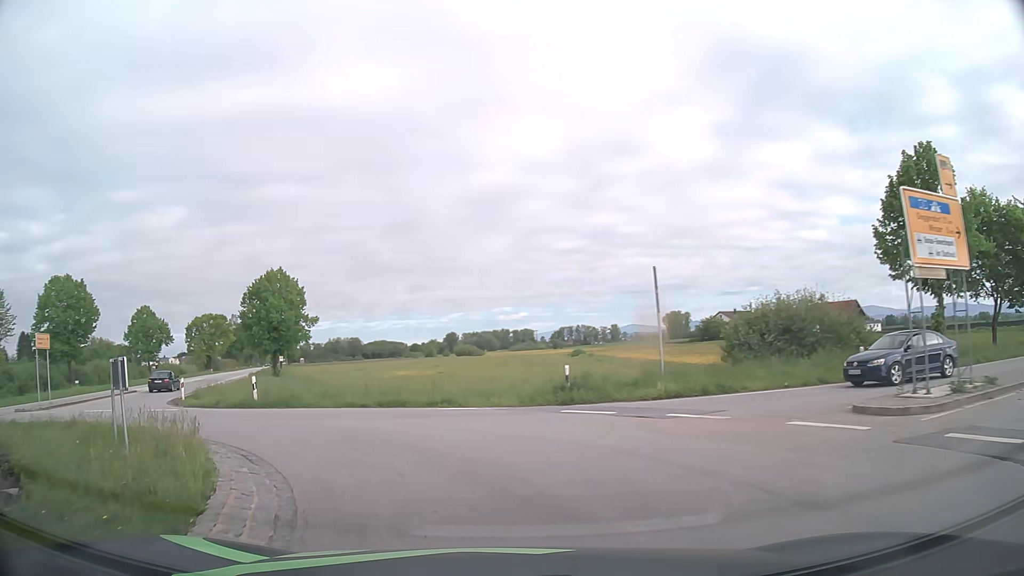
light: Day
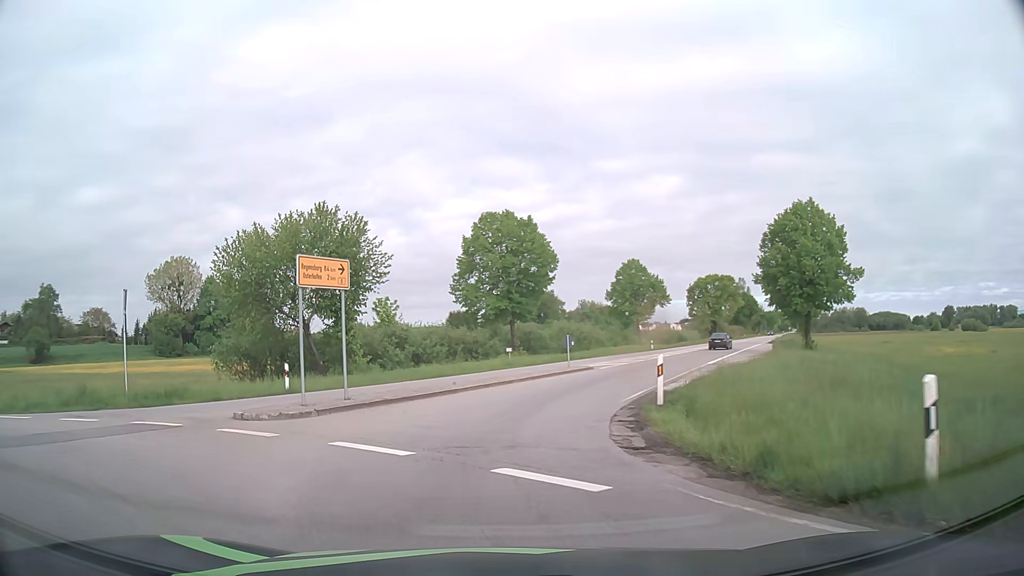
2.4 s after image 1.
(-7.3, +17.2) m; -44°
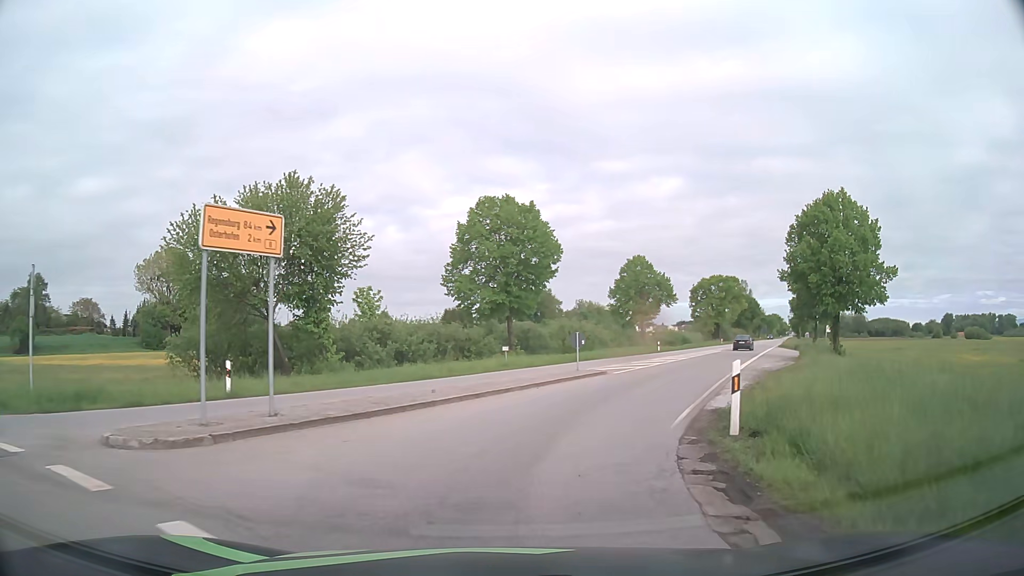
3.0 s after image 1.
(-0.2, +5.1) m; -1°
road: primary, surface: asphalt
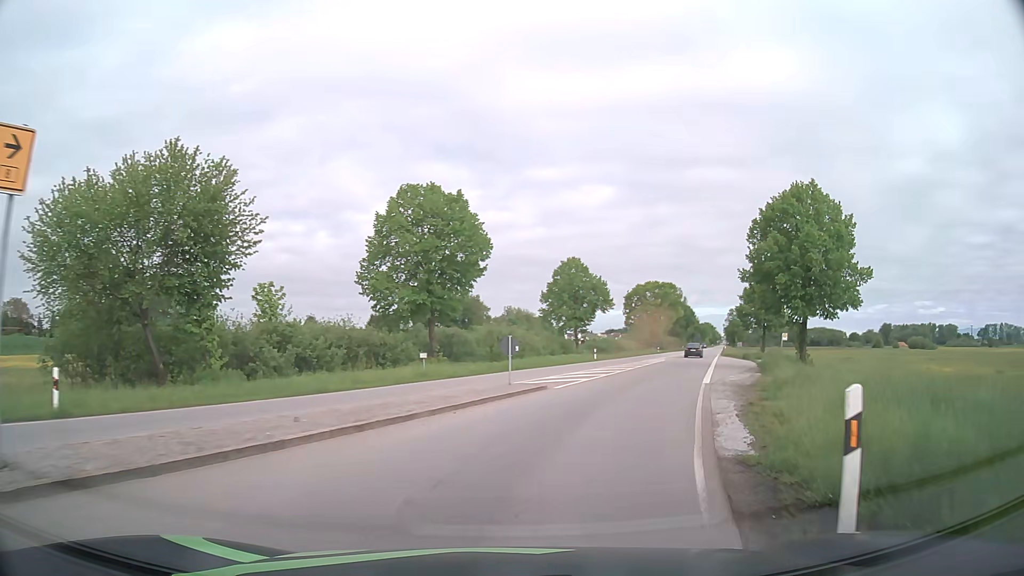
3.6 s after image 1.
(+0.3, +5.4) m; +6°
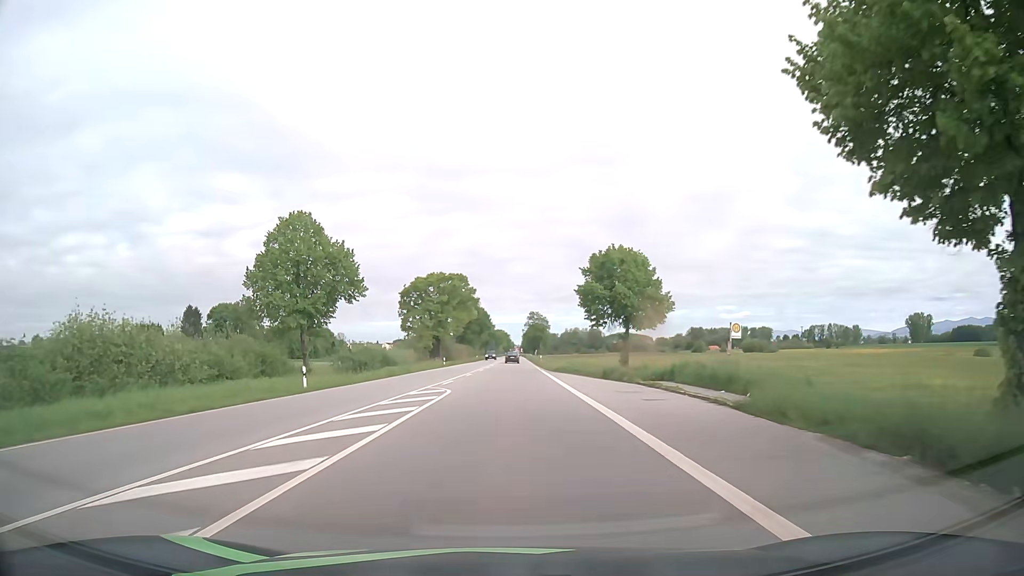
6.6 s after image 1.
(+7.6, +31.8) m; +19°
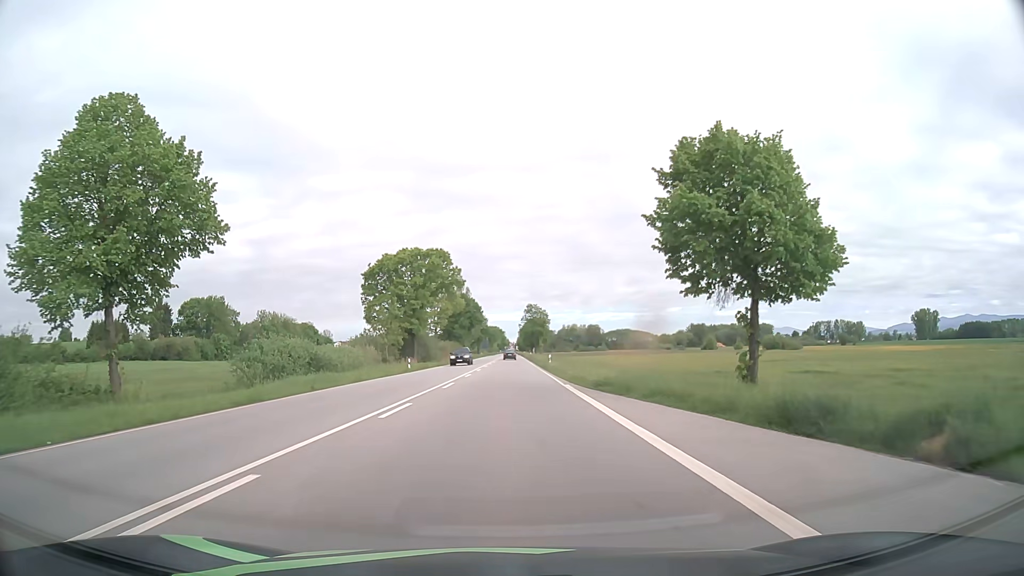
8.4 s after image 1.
(+0.1, +24.6) m; 0°
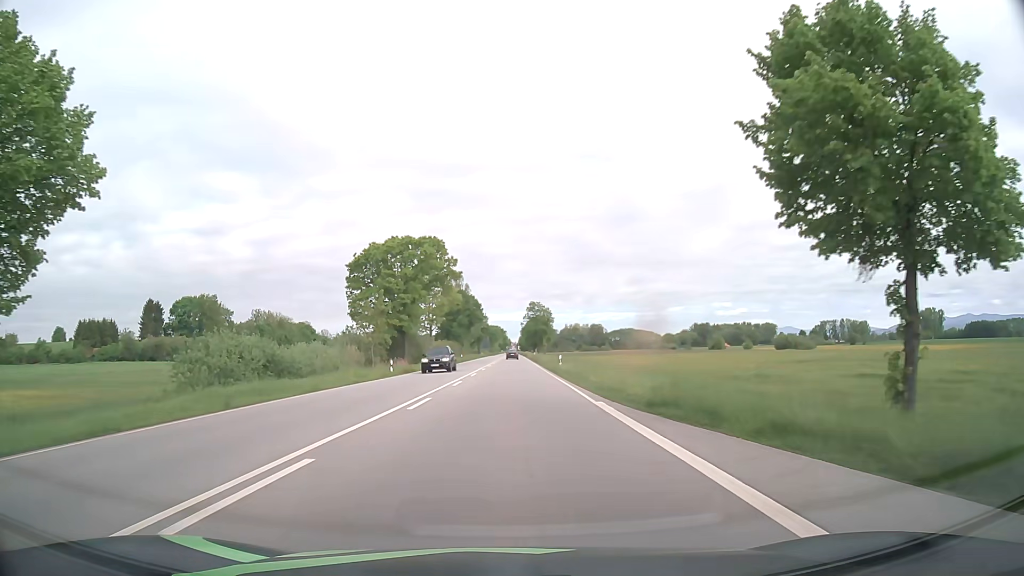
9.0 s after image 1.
(0.0, +9.0) m; 0°
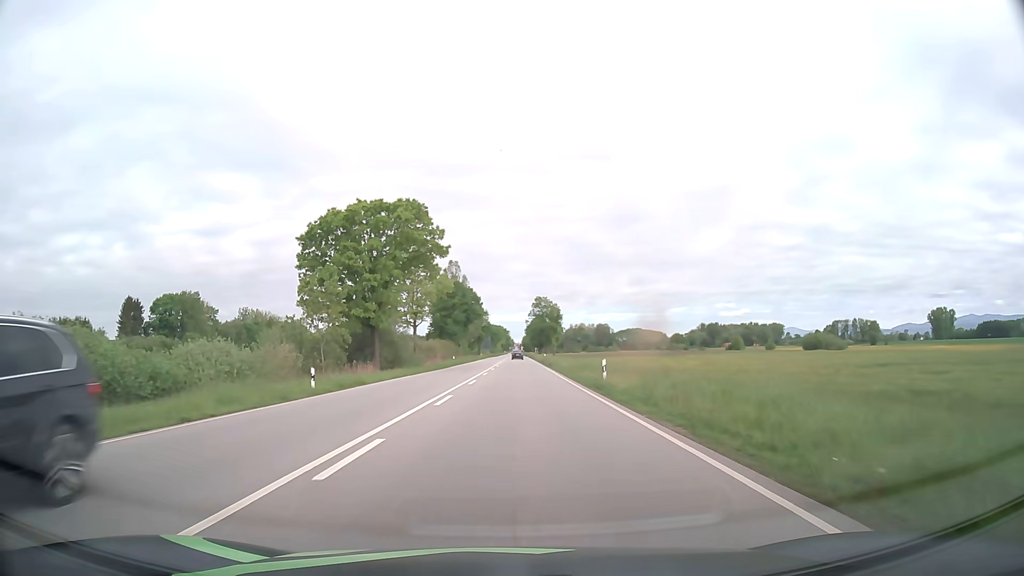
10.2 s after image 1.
(-0.1, +19.1) m; 0°
(0, +10) (0, +20) (0, +30) (0, +40) (0, +50) (0, +60) (+1, +70) (+1, +80) (+1, +90) (+1, +100) m
